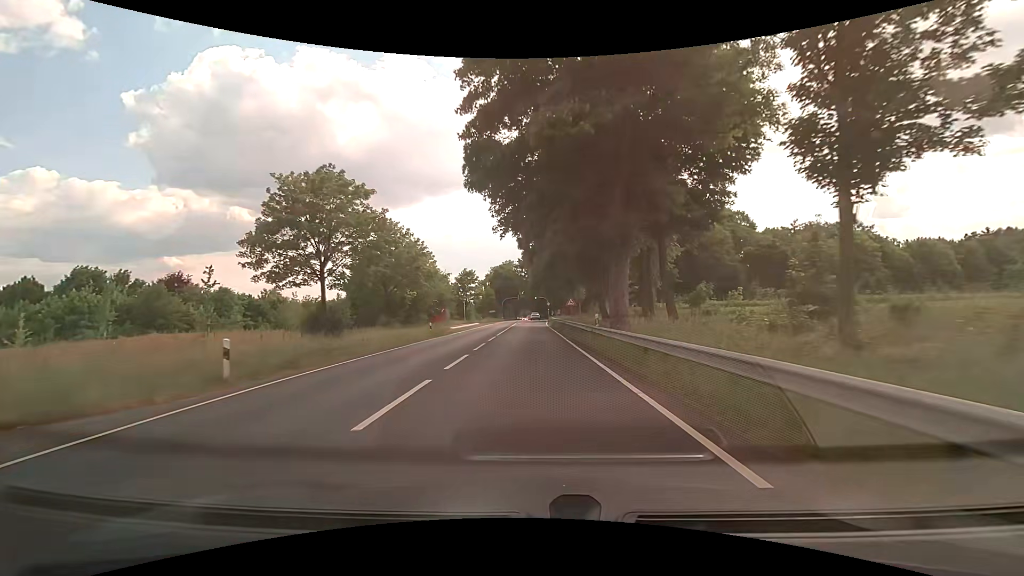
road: primary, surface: asphalt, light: Day
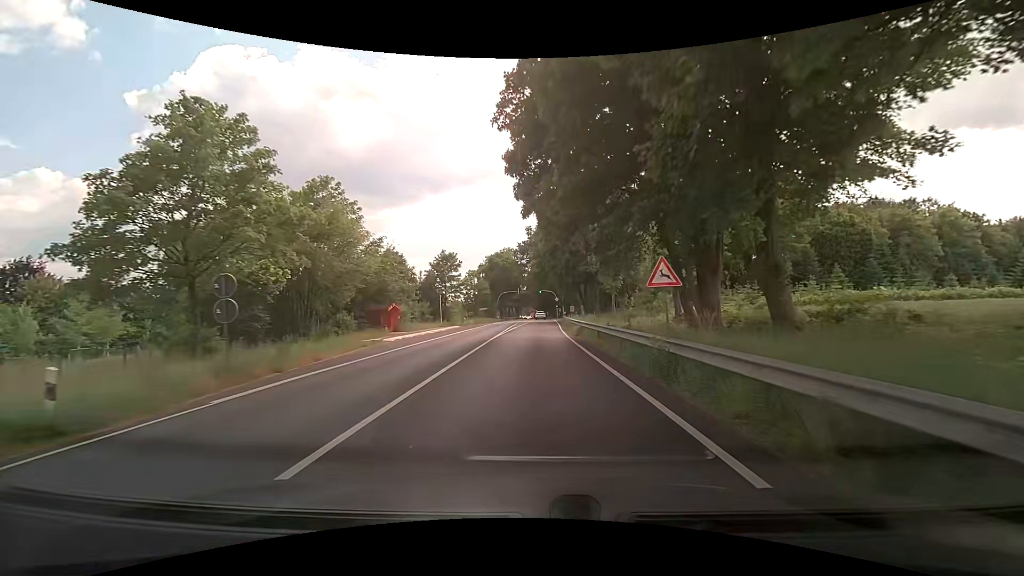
(0.0, +27.6) m; 0°
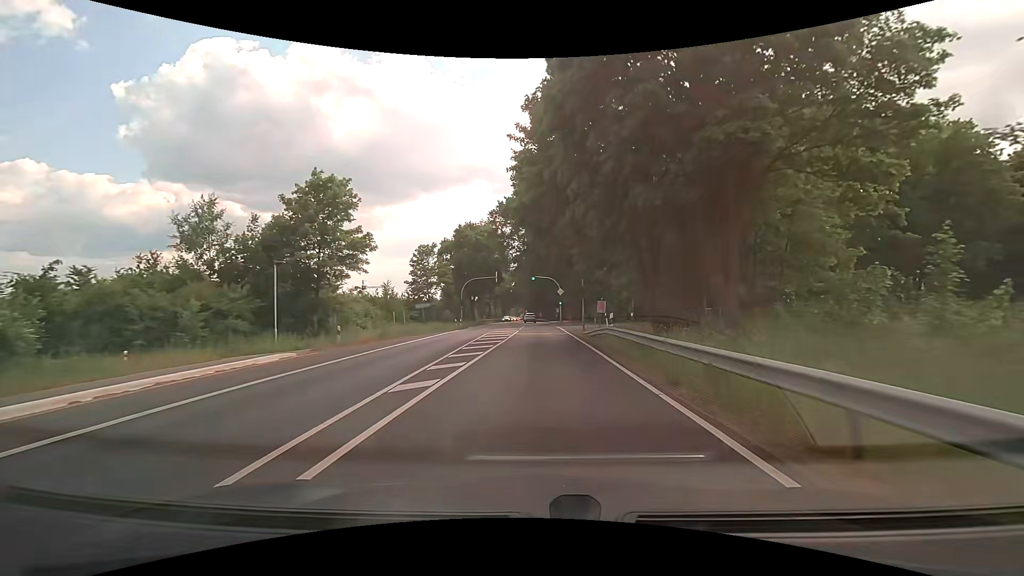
(+0.1, +41.5) m; +1°
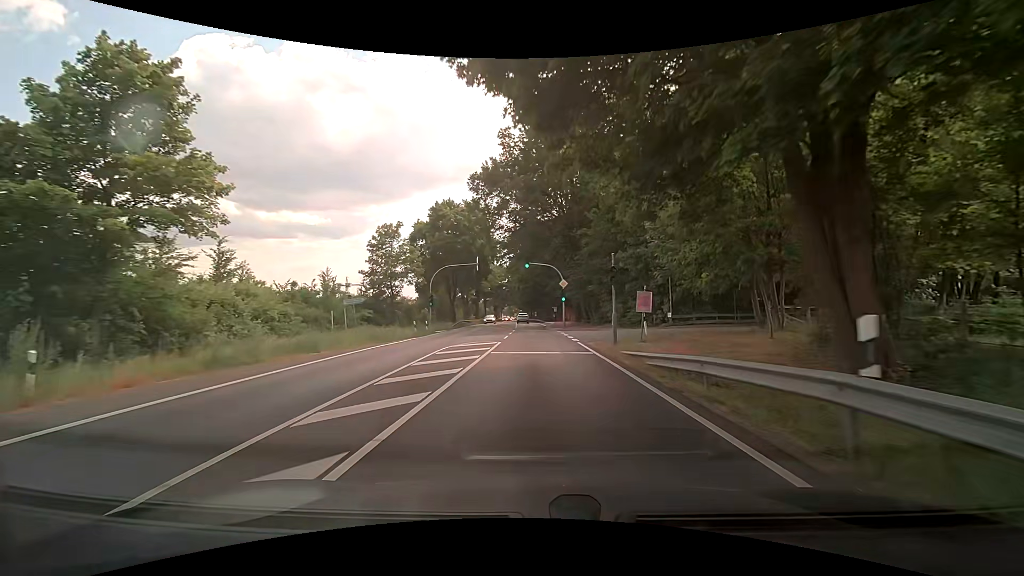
(+0.1, +15.9) m; +1°
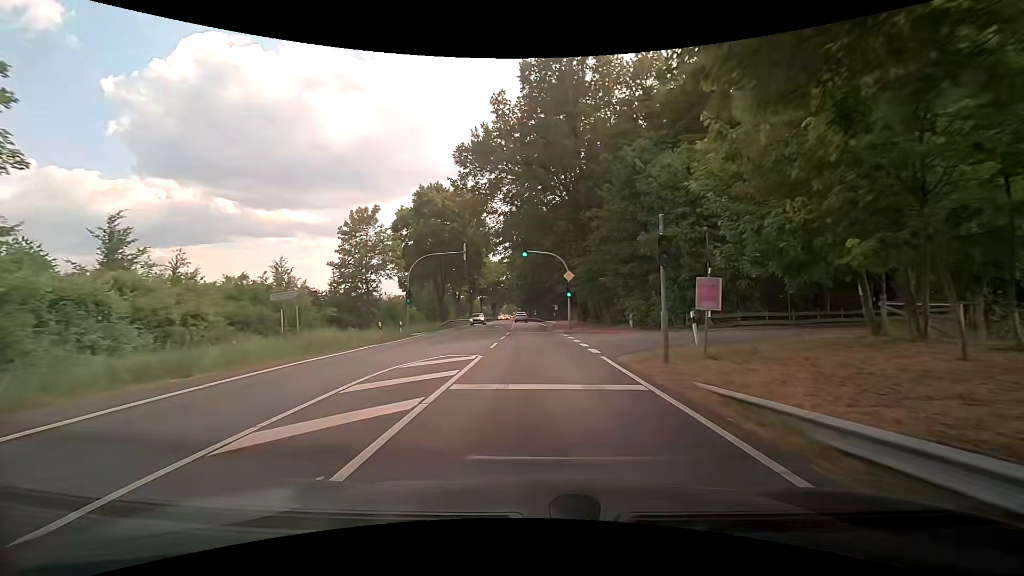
(0.0, +7.9) m; +1°
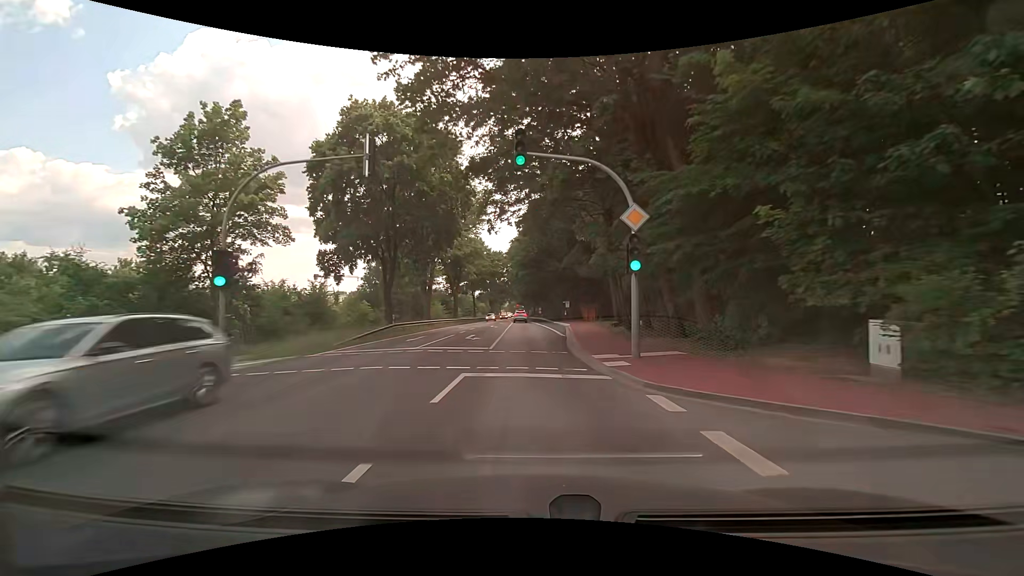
(-0.4, +23.0) m; -2°
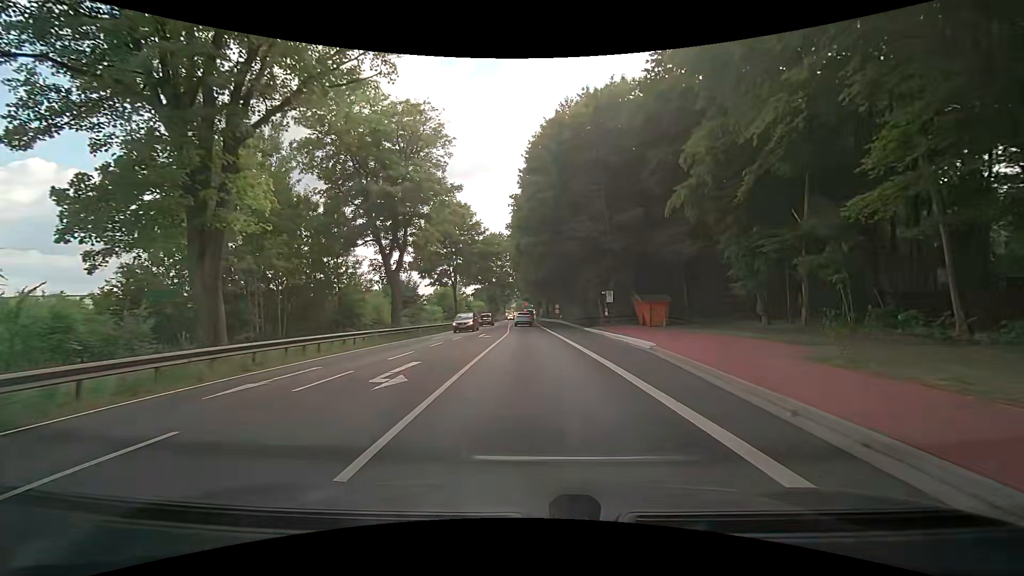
(-0.1, +34.8) m; 0°
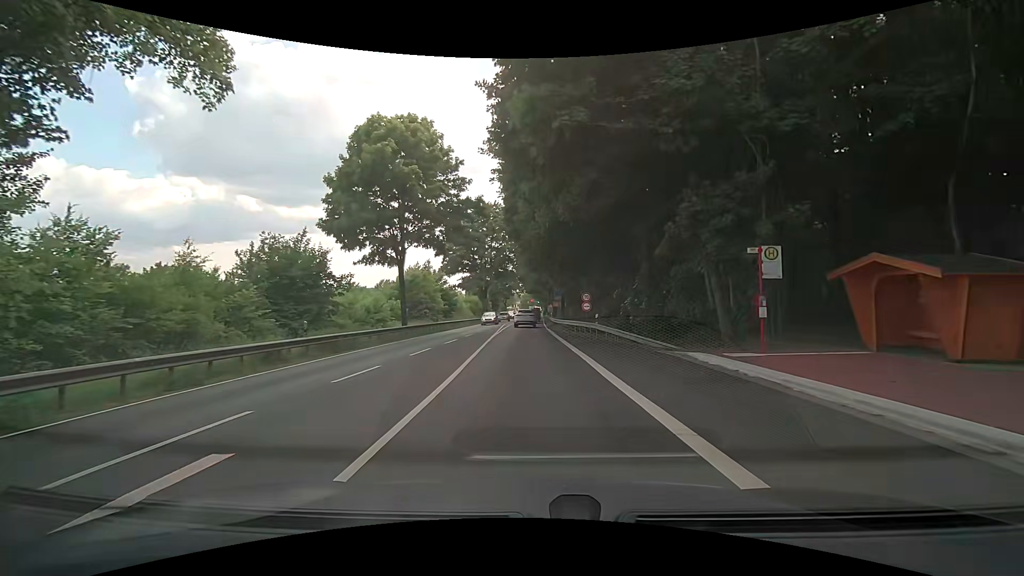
(-0.4, +28.7) m; -2°
